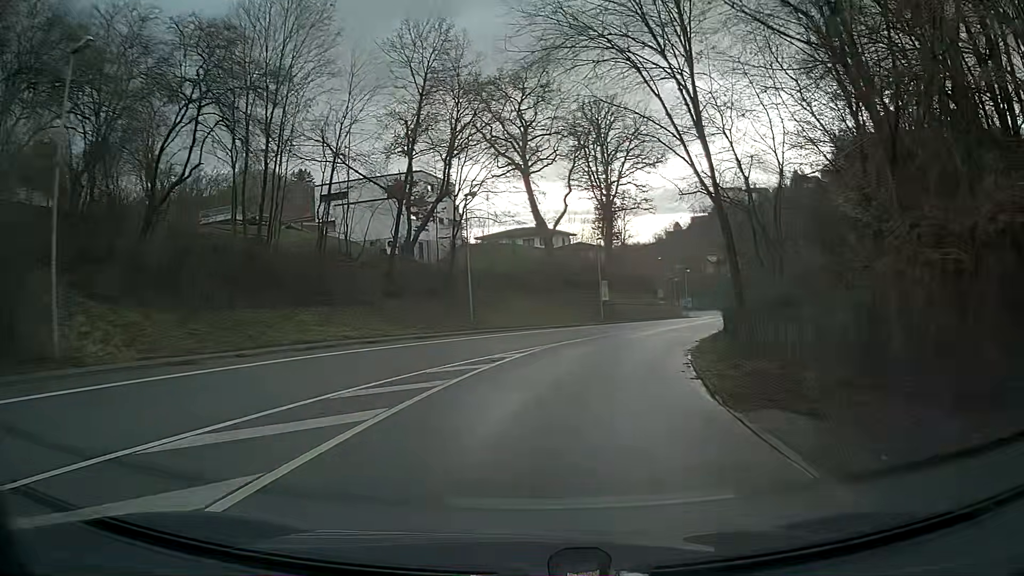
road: primary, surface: asphalt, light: Day
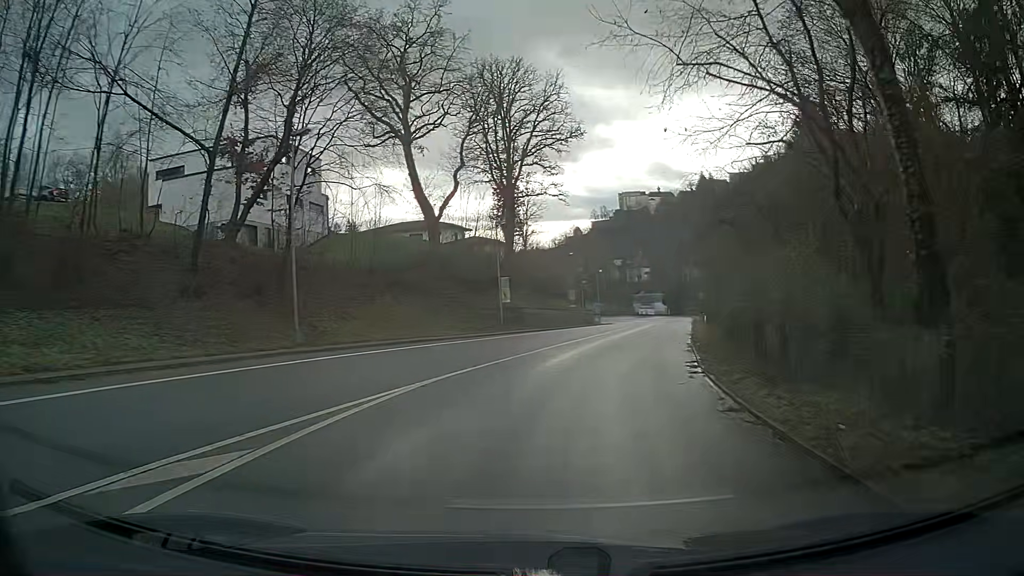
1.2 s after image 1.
(+1.1, +15.1) m; +8°
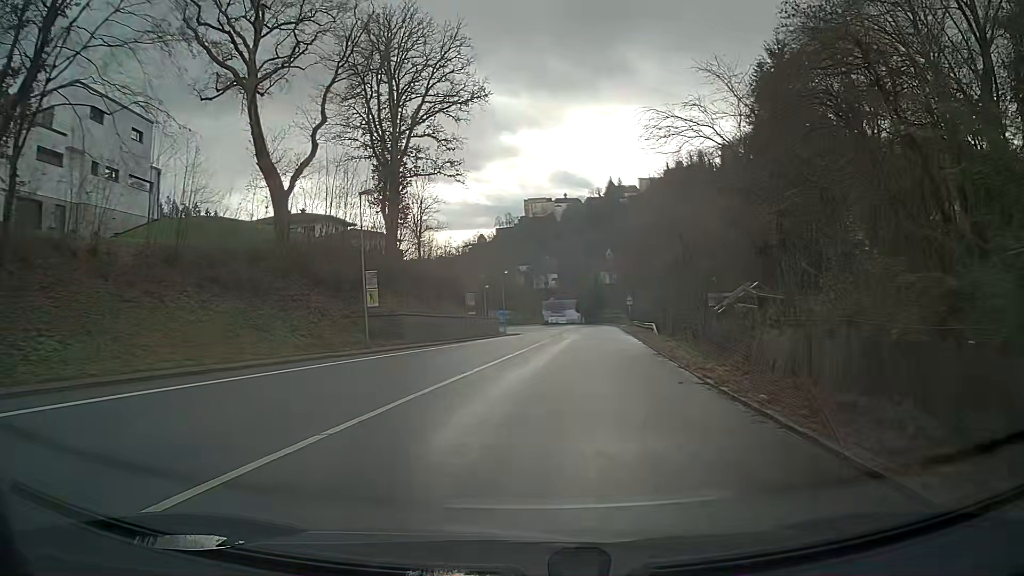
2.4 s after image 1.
(+0.9, +15.2) m; +7°
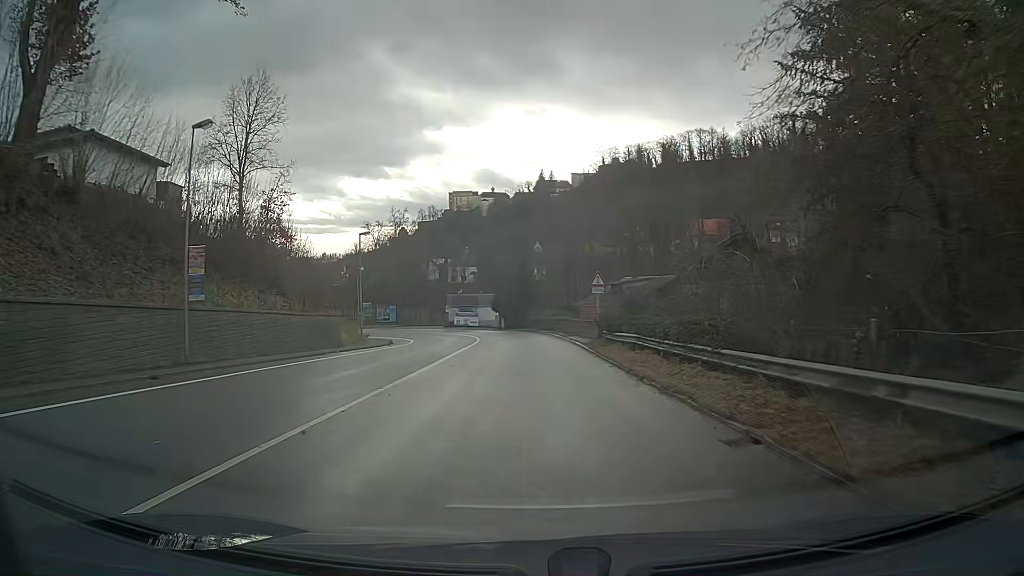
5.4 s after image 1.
(+3.2, +38.0) m; +6°
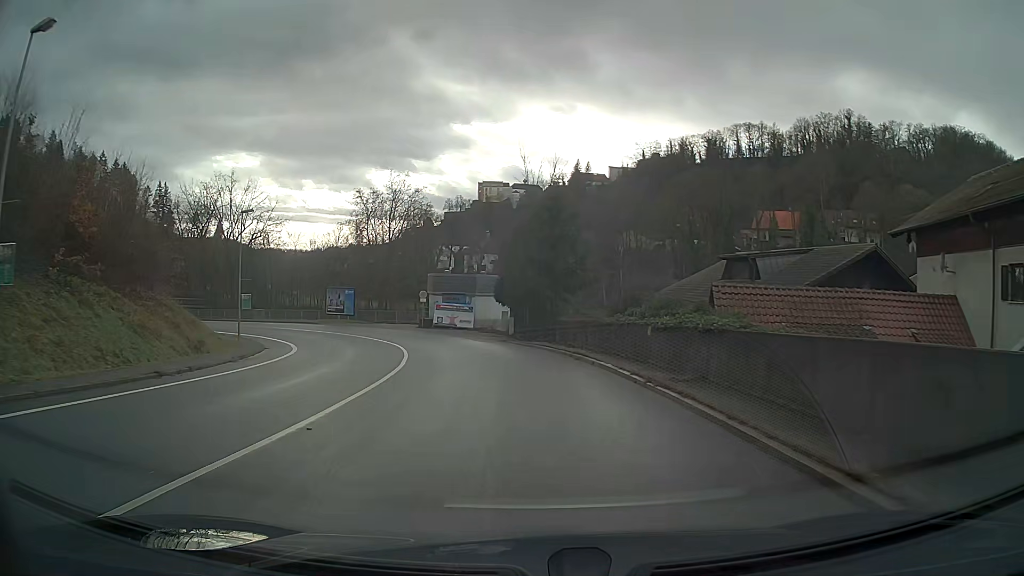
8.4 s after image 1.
(-0.5, +38.3) m; -3°
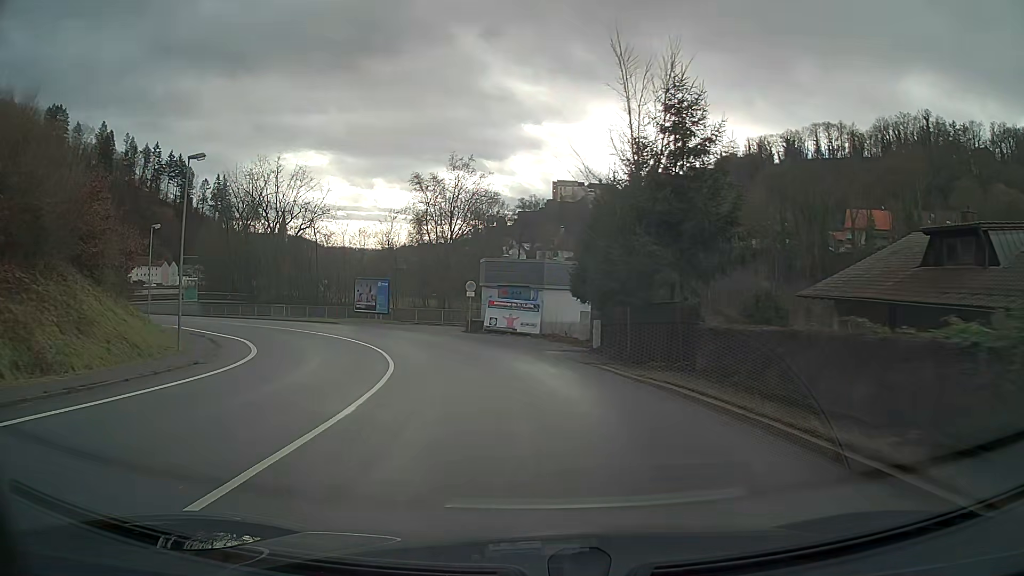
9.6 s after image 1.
(-0.8, +15.3) m; -7°
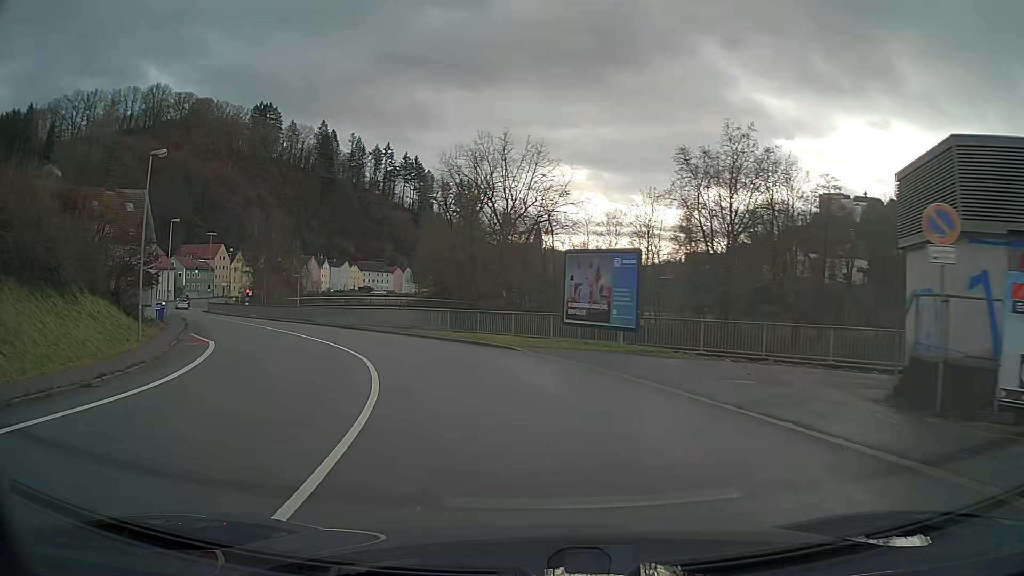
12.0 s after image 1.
(-5.7, +29.8) m; -23°
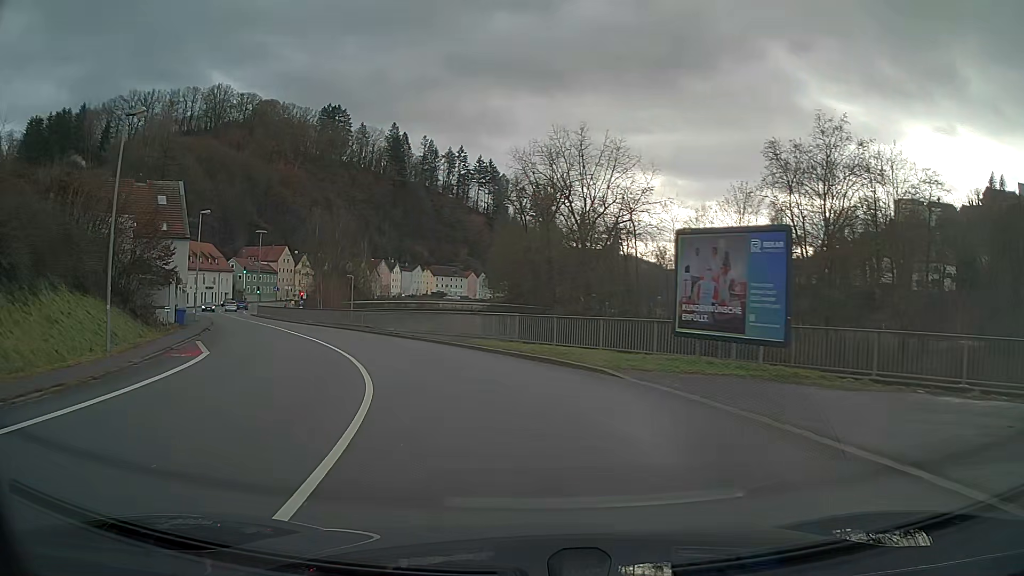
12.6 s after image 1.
(-0.4, +7.6) m; -6°
(-1, +10) (-3, +20) (-7, +29) (-11, +38) (-16, +47) (-21, +55) (-26, +64) (-31, +73) (-36, +81) (-40, +91) m
